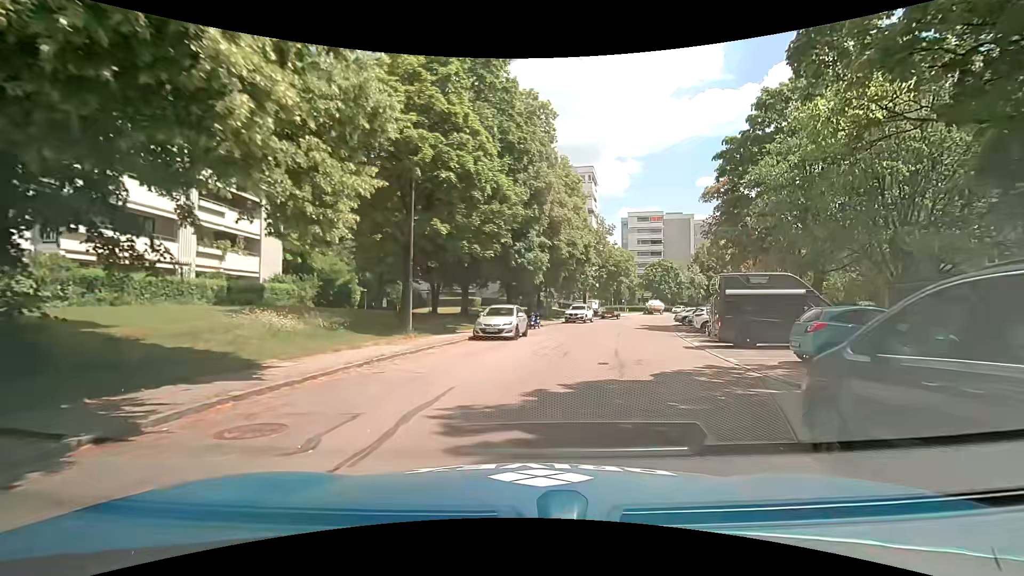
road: residential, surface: asphalt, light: Day
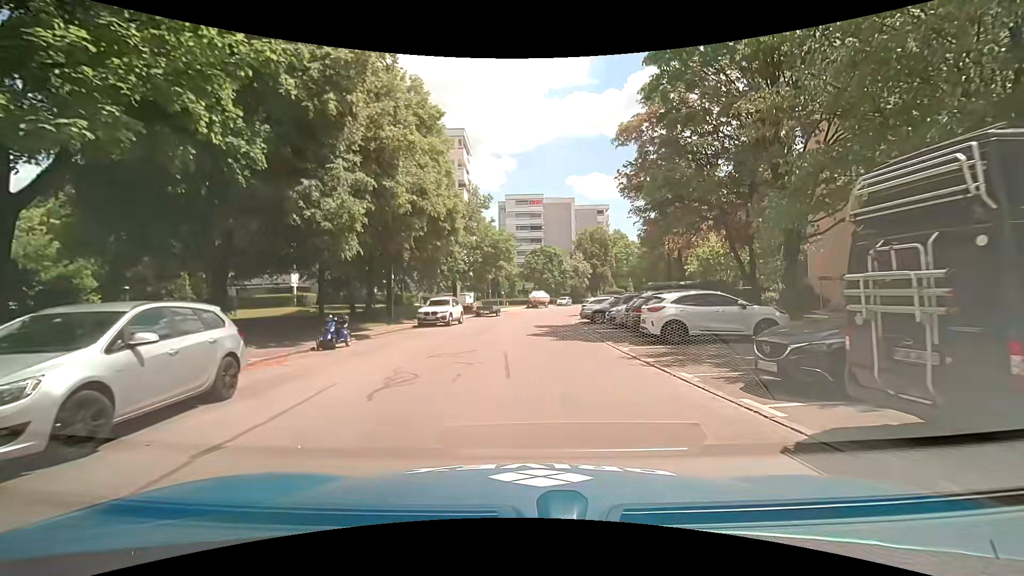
(+2.4, +15.4) m; +14°
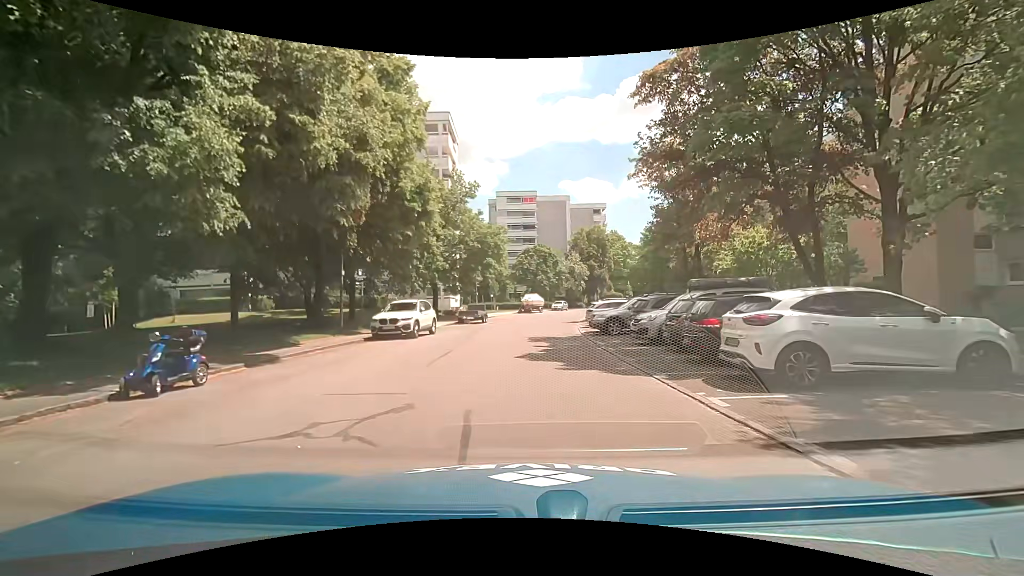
(+0.1, +7.0) m; 0°
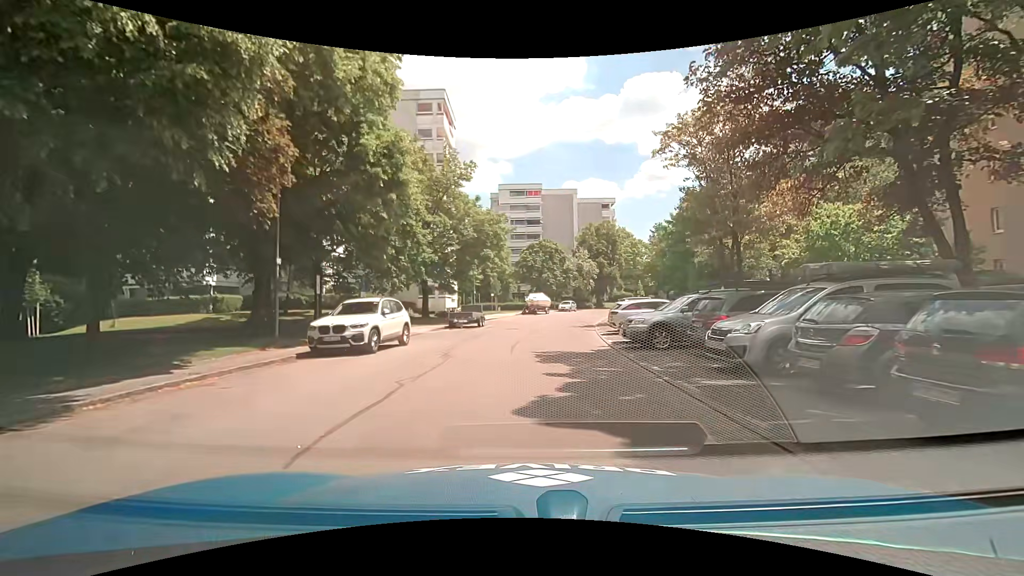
(+0.1, +6.4) m; +1°
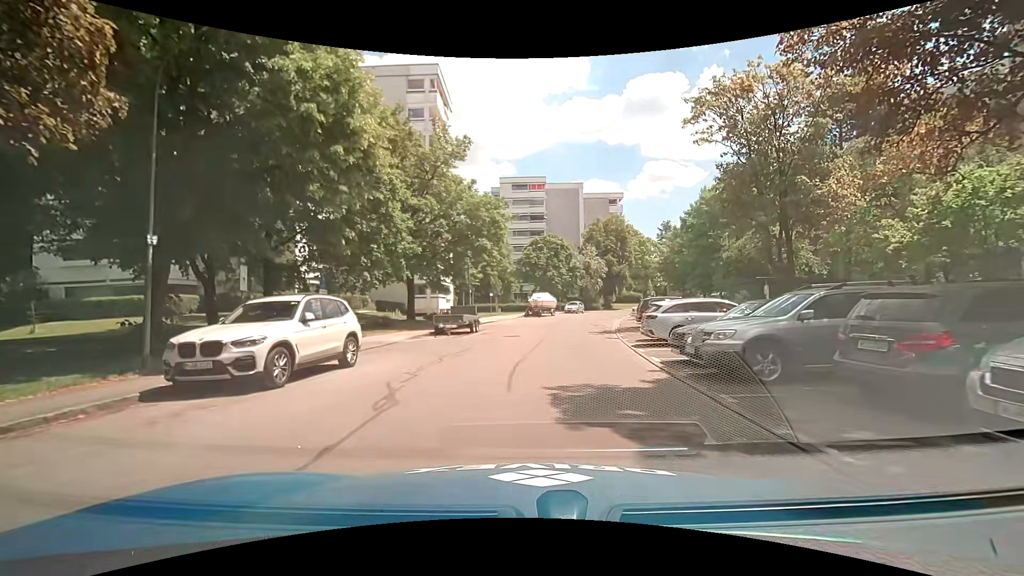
(-0.1, +5.8) m; -1°
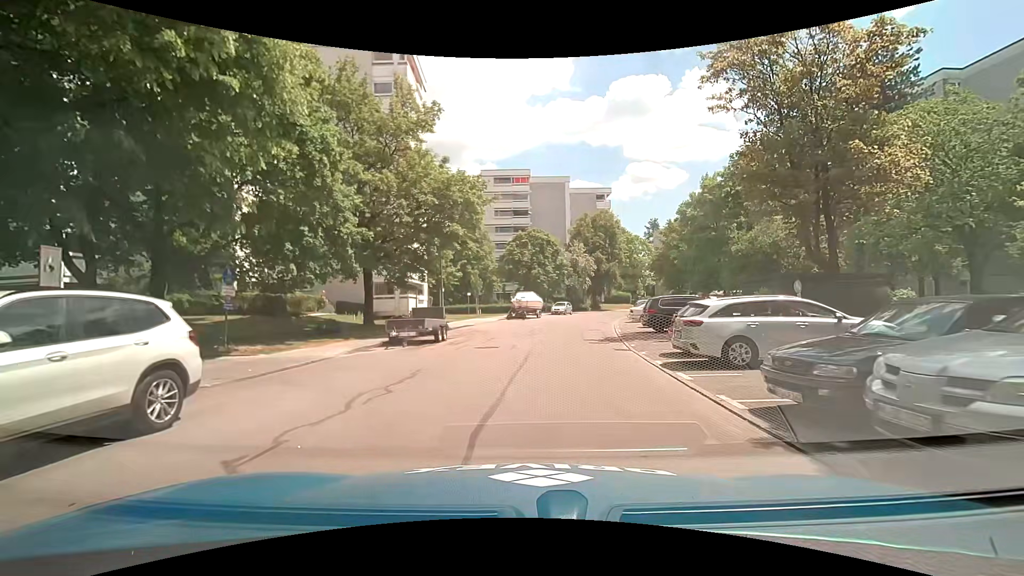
(+0.1, +5.5) m; +1°
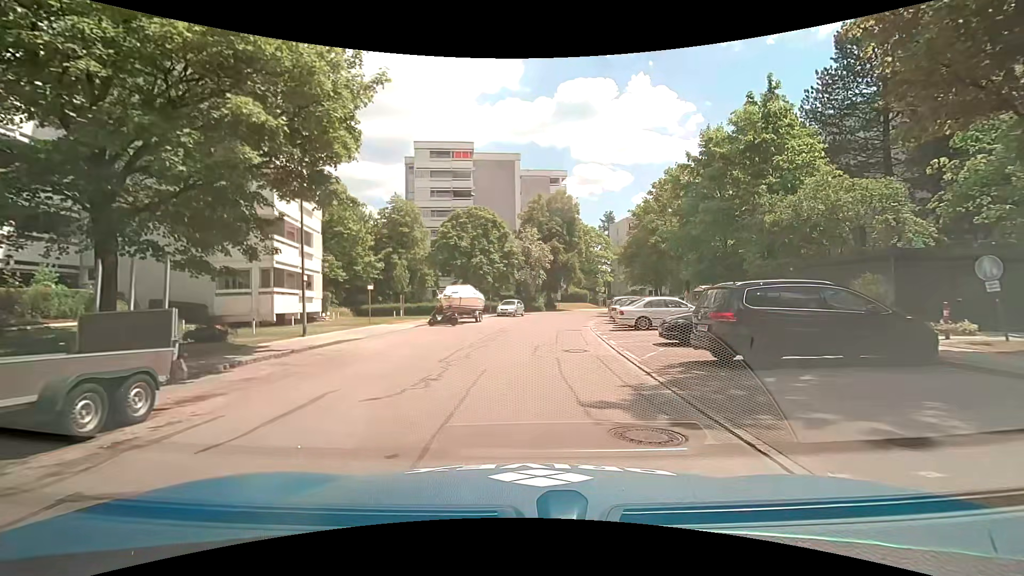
(+0.8, +13.5) m; +7°
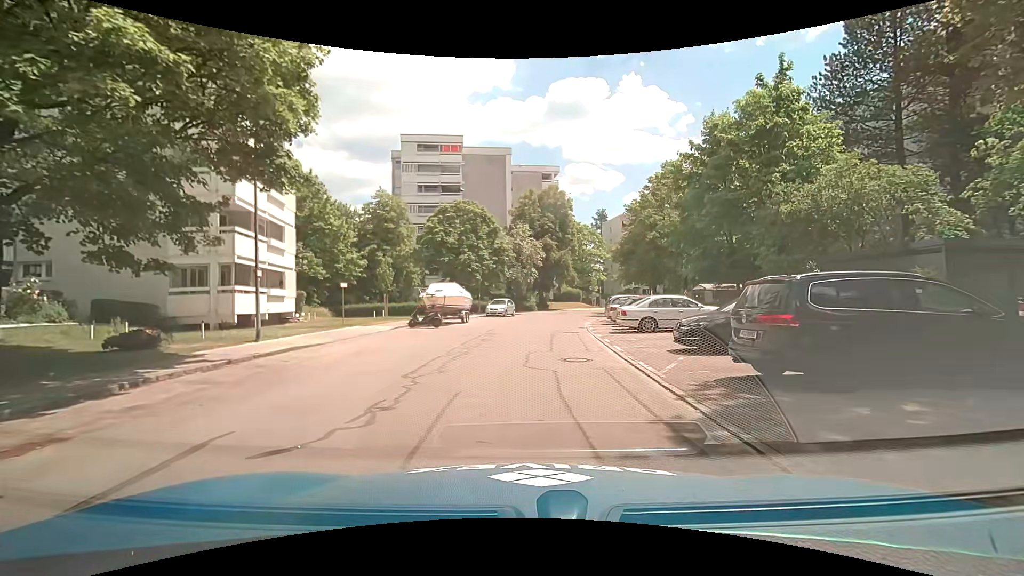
(0.0, +2.5) m; +1°
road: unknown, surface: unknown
